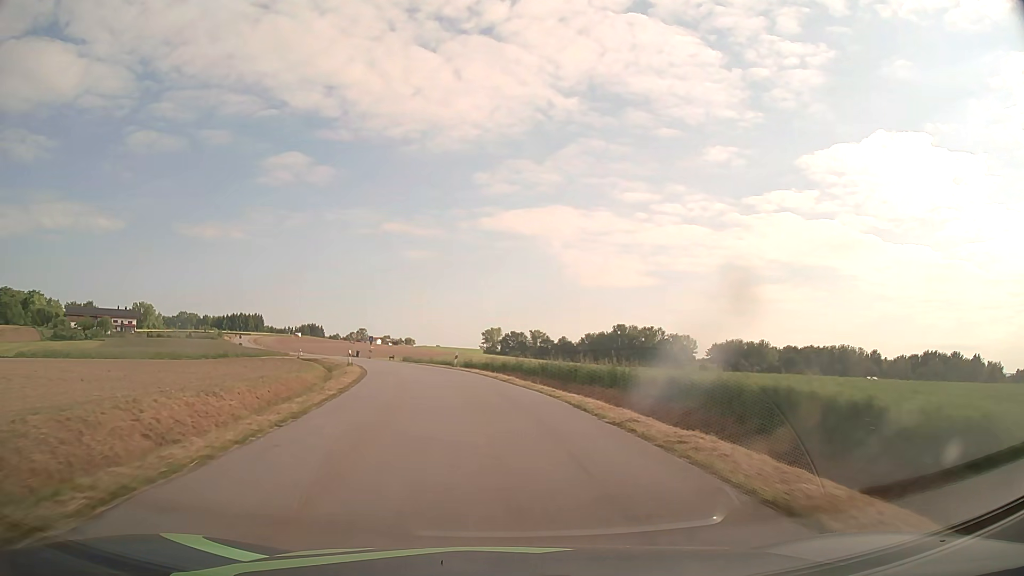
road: tertiary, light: Day
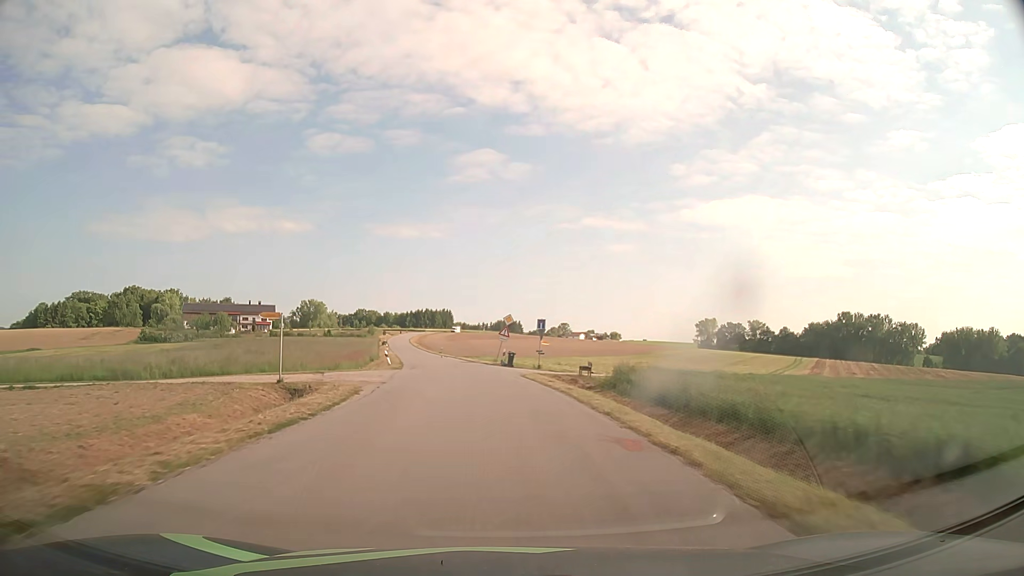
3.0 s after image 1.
(-7.6, +50.9) m; -17°
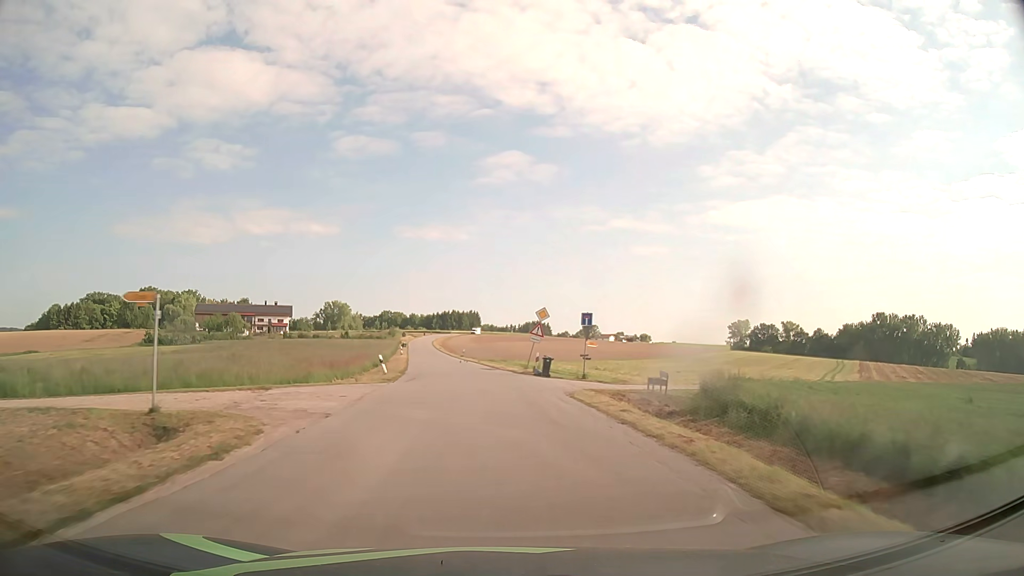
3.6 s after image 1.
(-0.3, +10.7) m; -3°
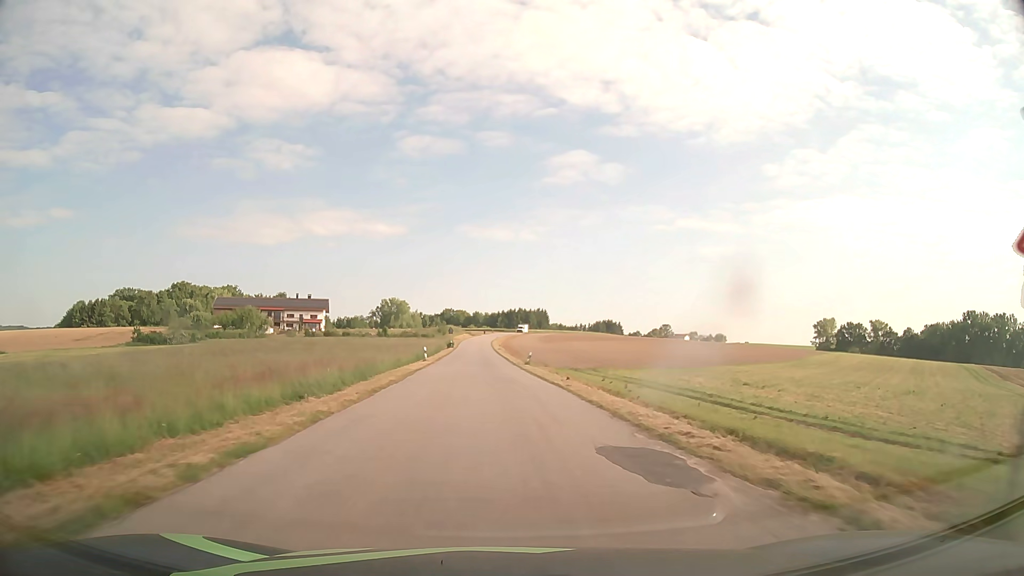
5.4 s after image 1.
(-1.8, +32.6) m; -6°
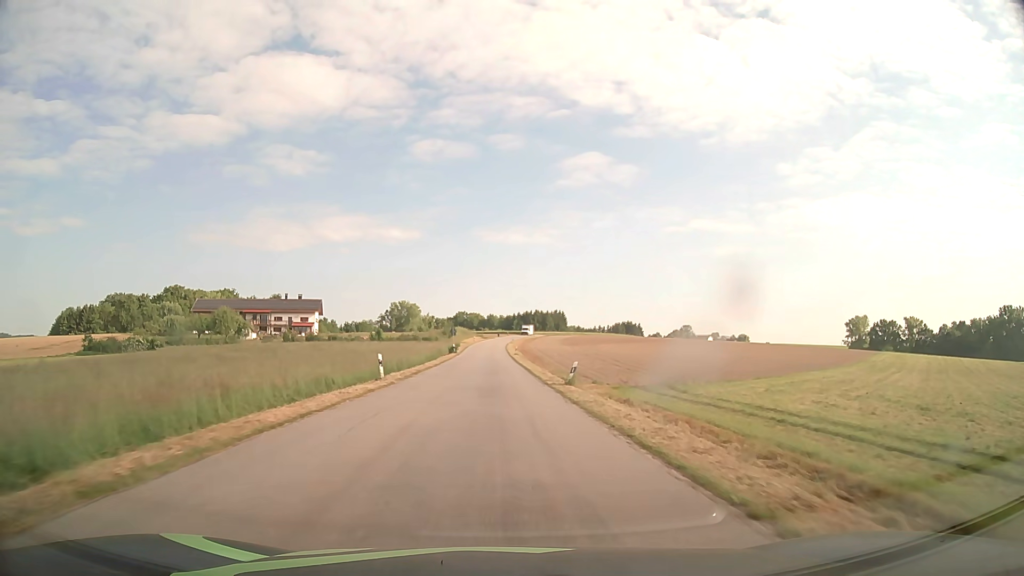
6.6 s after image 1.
(-0.3, +22.0) m; -1°
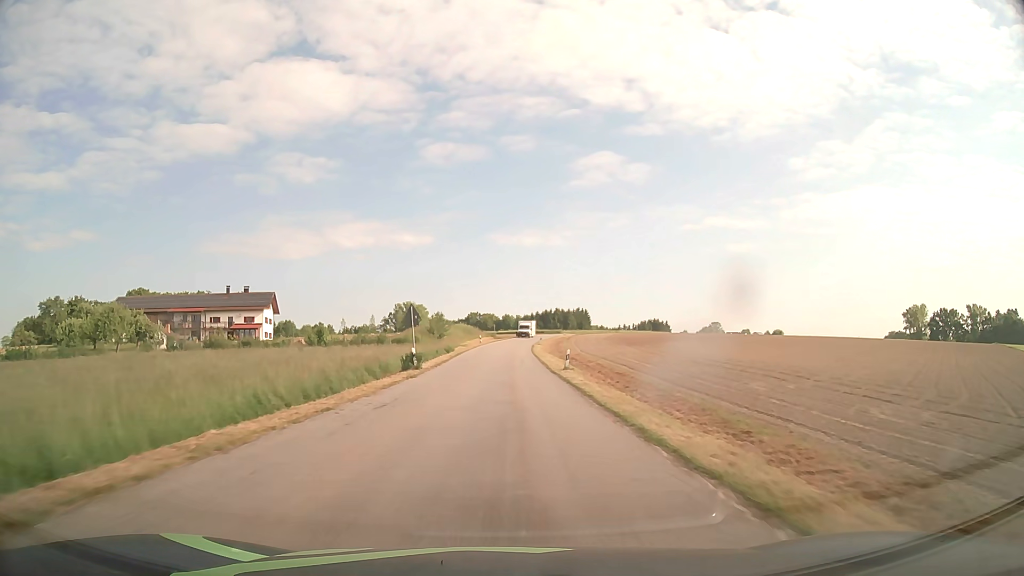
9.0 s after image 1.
(-0.9, +45.3) m; -1°
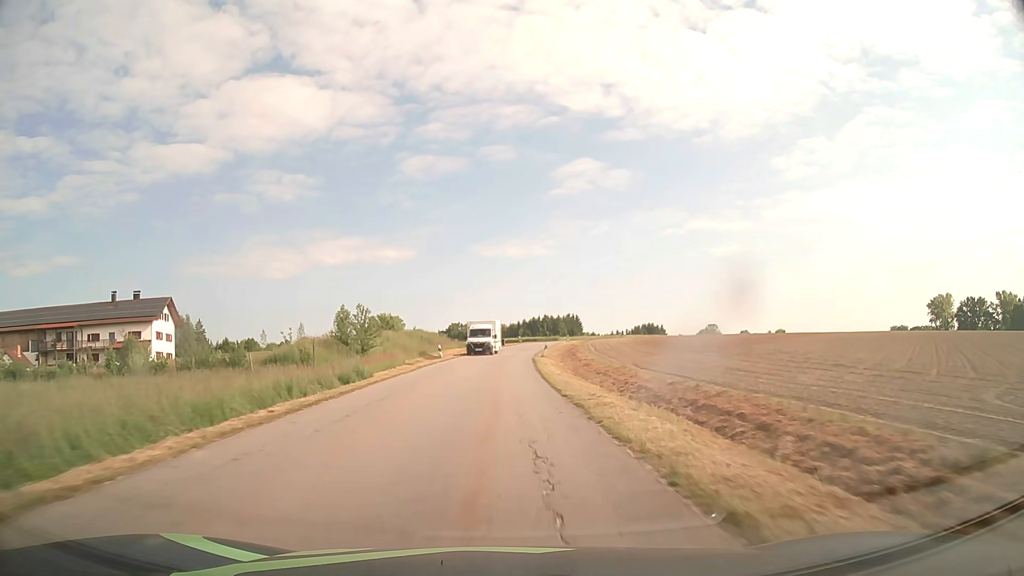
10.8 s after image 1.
(+0.4, +34.8) m; +1°
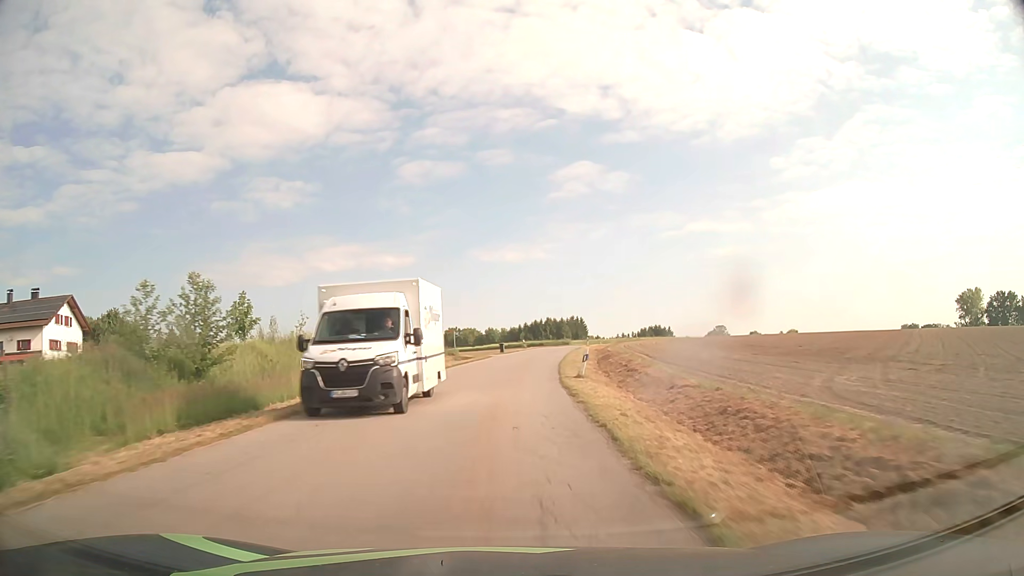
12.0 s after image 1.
(0.0, +23.3) m; 0°
(0, +10) (0, +20) (0, +30) (+1, +40) (+2, +50) (+3, +60) (+5, +70) (+7, +80) (+9, +89) (+12, +99) m
